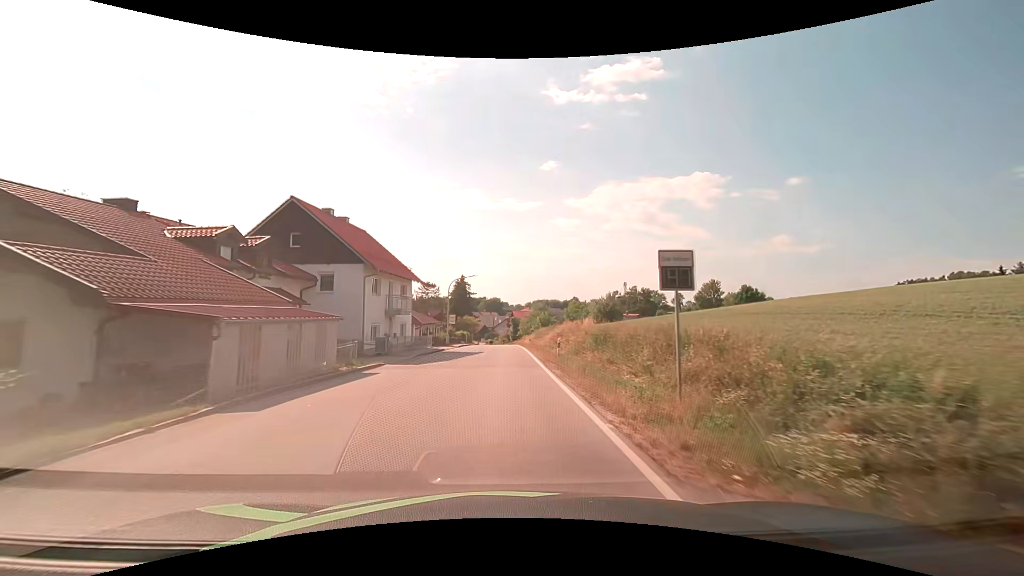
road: secondary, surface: asphalt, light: Day
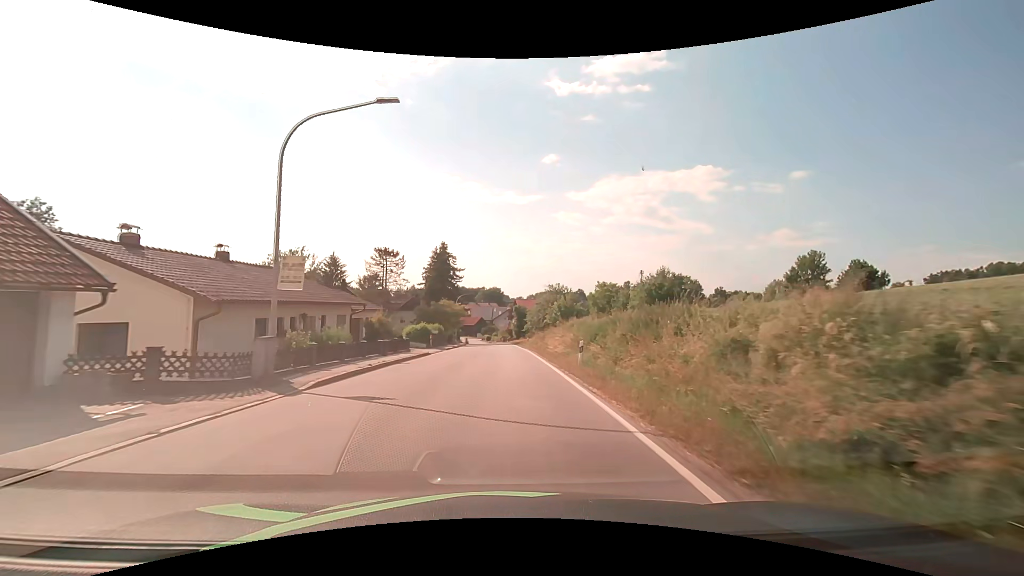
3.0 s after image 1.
(0.0, +38.8) m; 0°
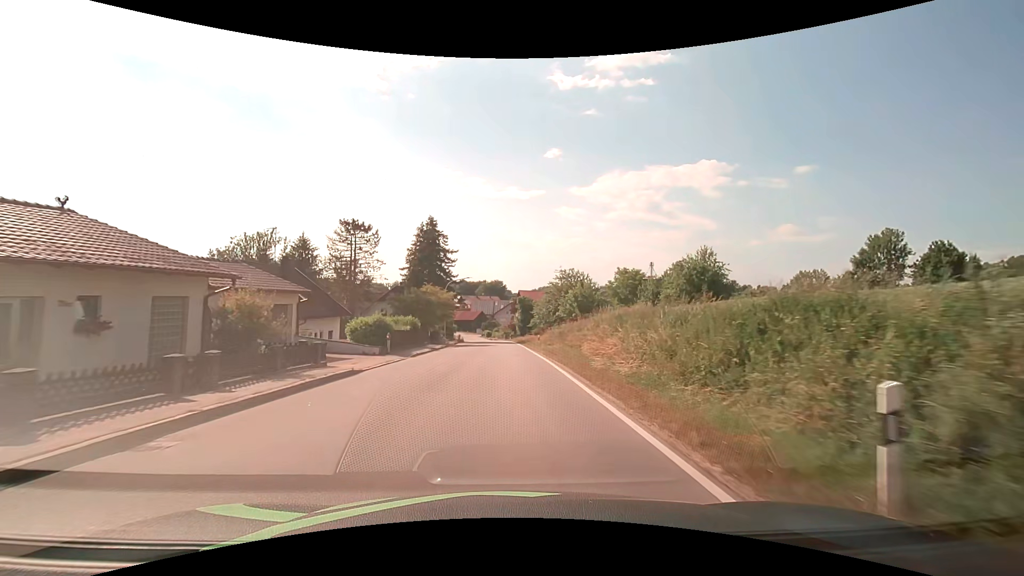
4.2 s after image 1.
(0.0, +15.4) m; 0°
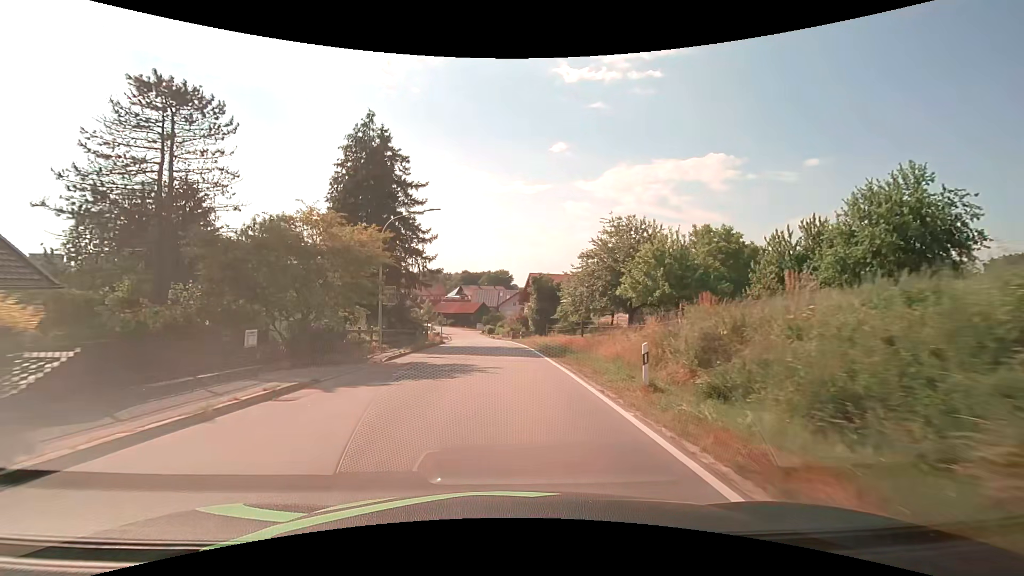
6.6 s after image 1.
(-0.2, +31.0) m; -1°
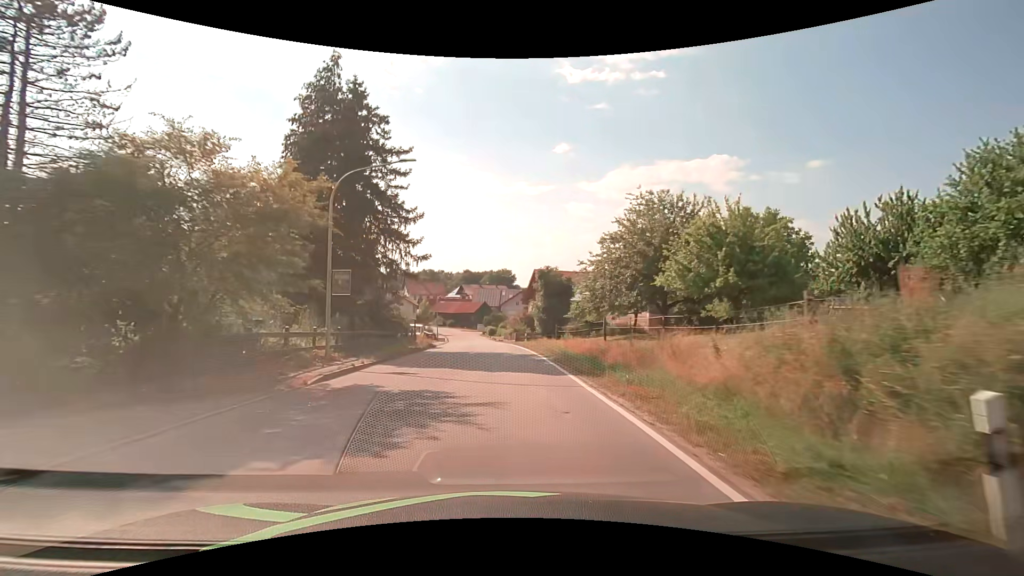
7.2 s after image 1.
(0.0, +7.7) m; 0°
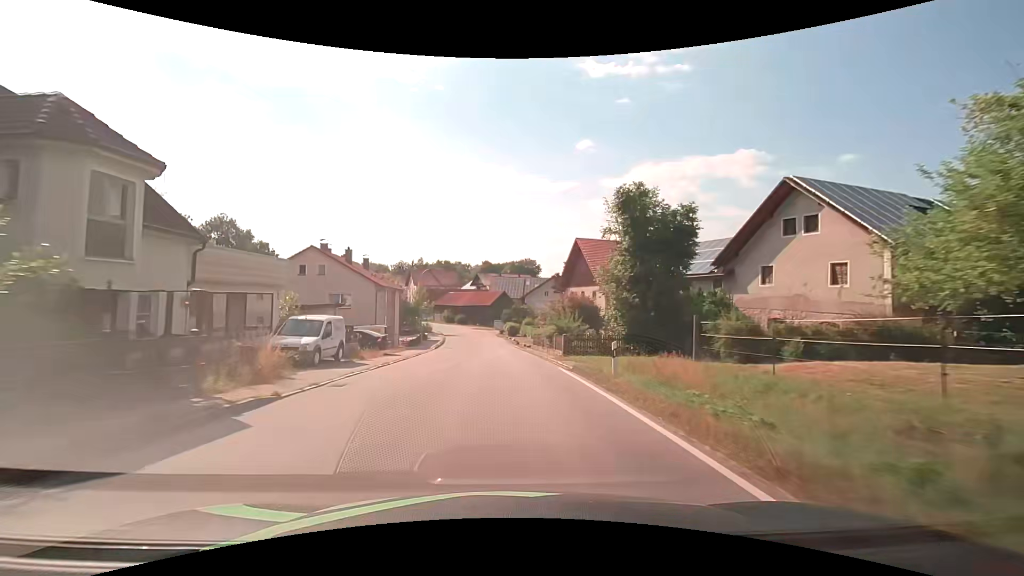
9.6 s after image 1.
(-0.6, +30.7) m; -2°
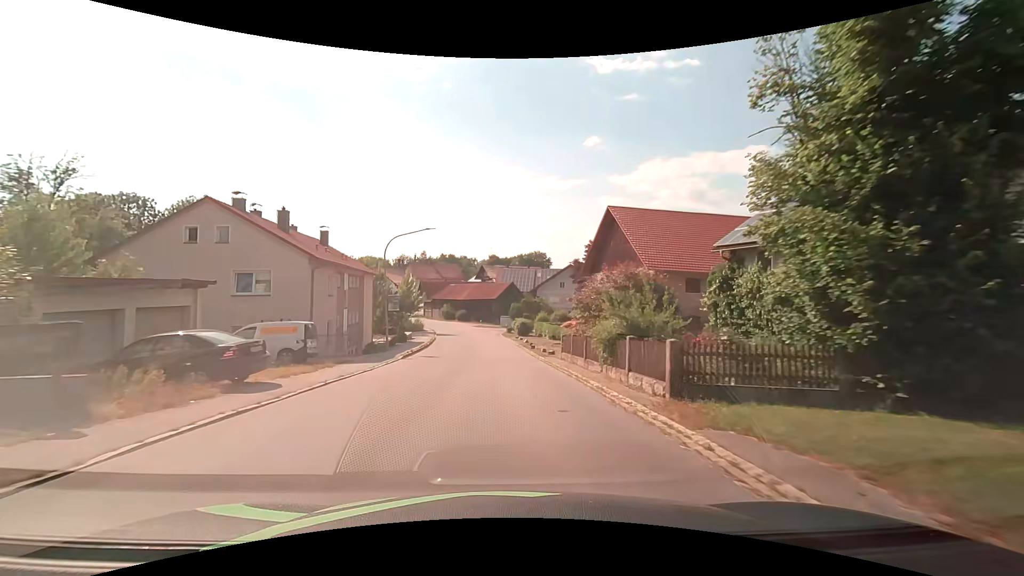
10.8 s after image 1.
(-0.1, +15.3) m; -1°
(0, +10) (0, +20) (-1, +30) (-2, +40) (-2, +50) (-3, +60) (+3, +67) (+13, +68) (+23, +67) (+33, +66) m
